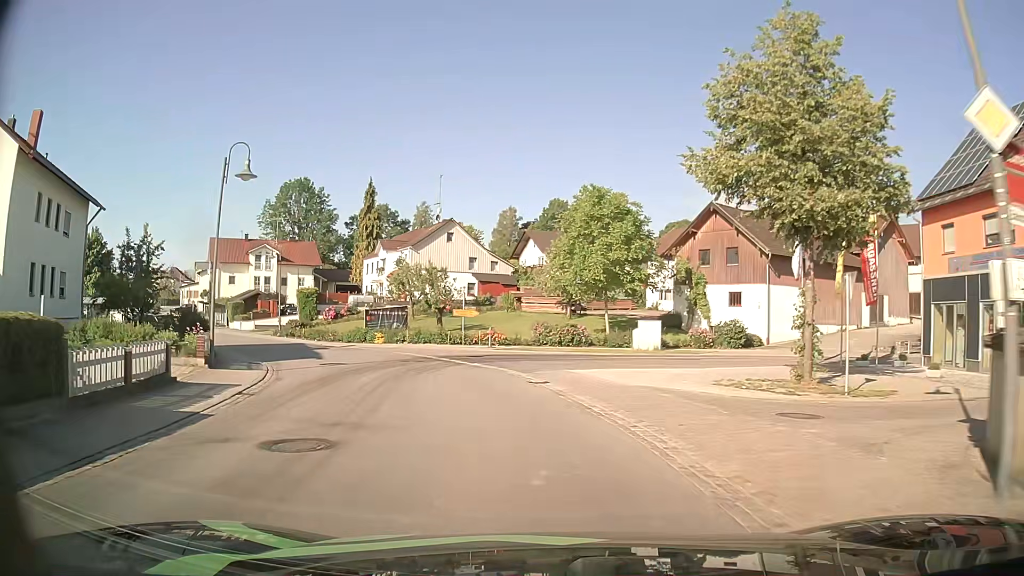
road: secondary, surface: asphalt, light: Day
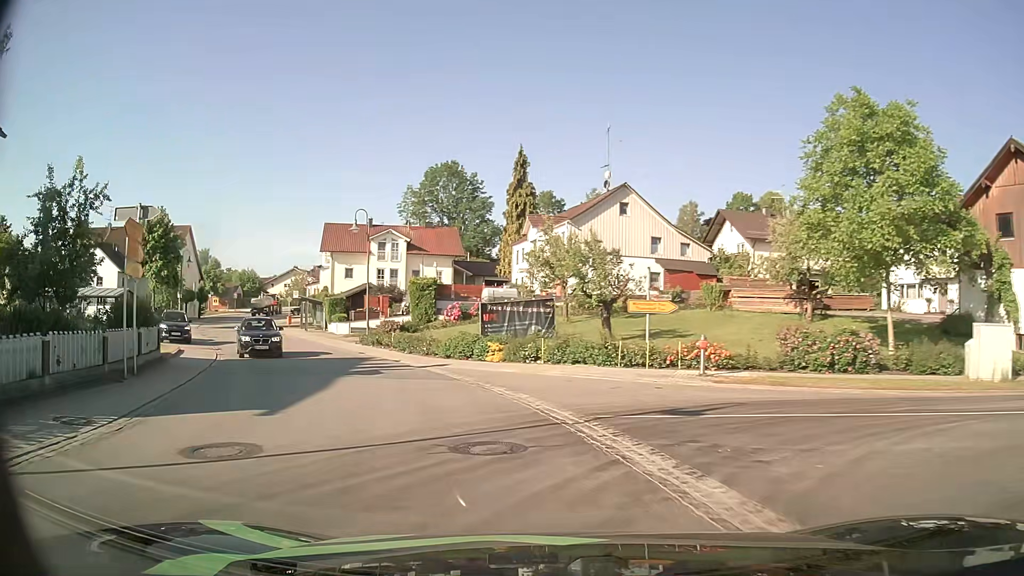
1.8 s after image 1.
(-1.8, +17.6) m; -15°
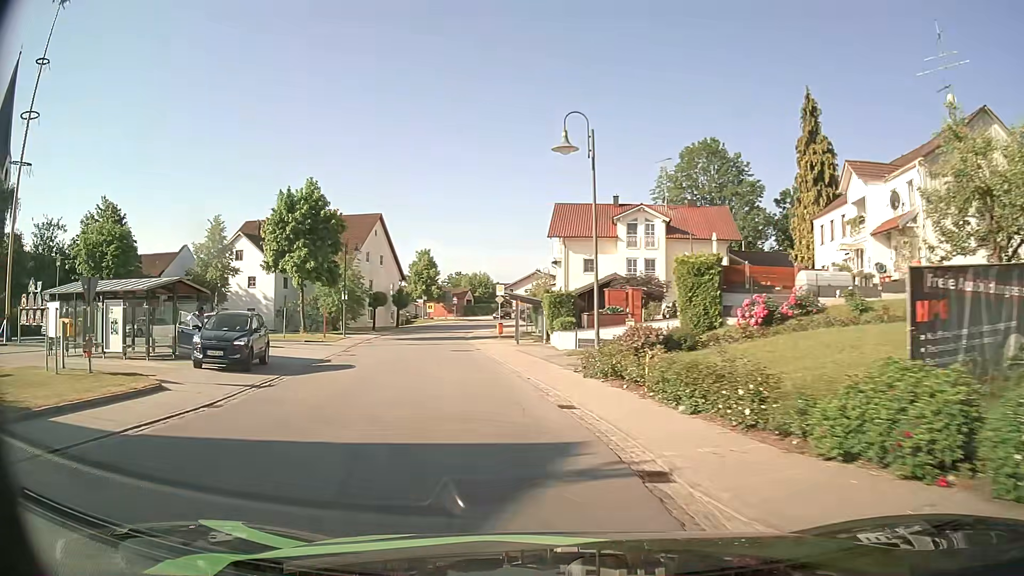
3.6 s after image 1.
(-3.2, +17.8) m; -21°
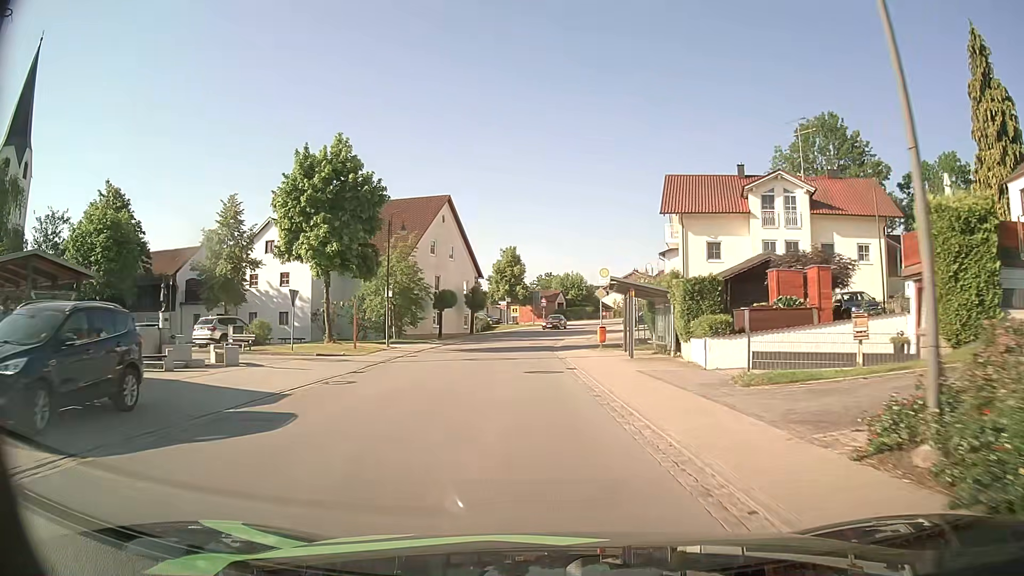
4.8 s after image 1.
(-1.2, +12.5) m; -8°
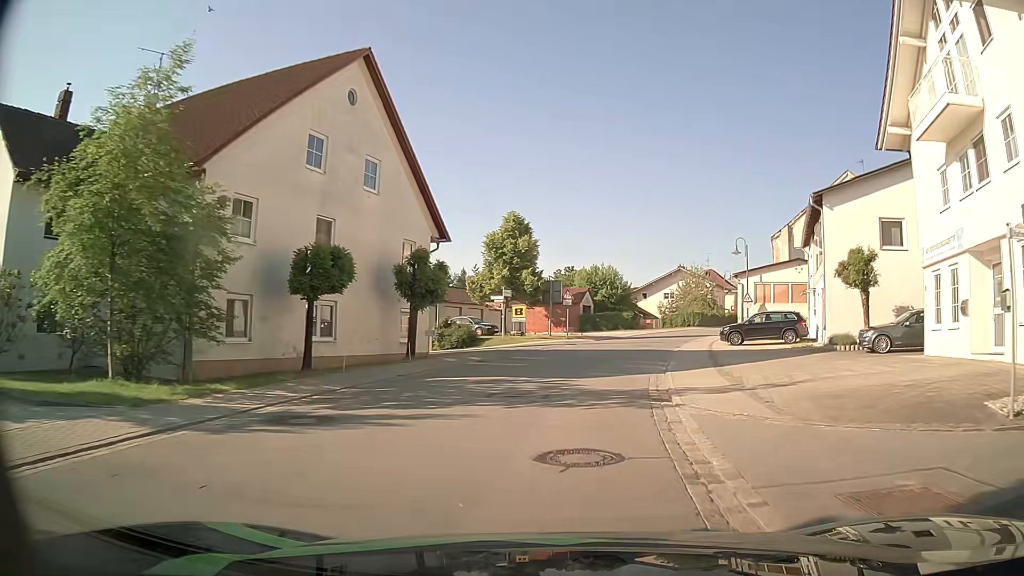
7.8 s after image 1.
(-1.2, +31.6) m; -2°
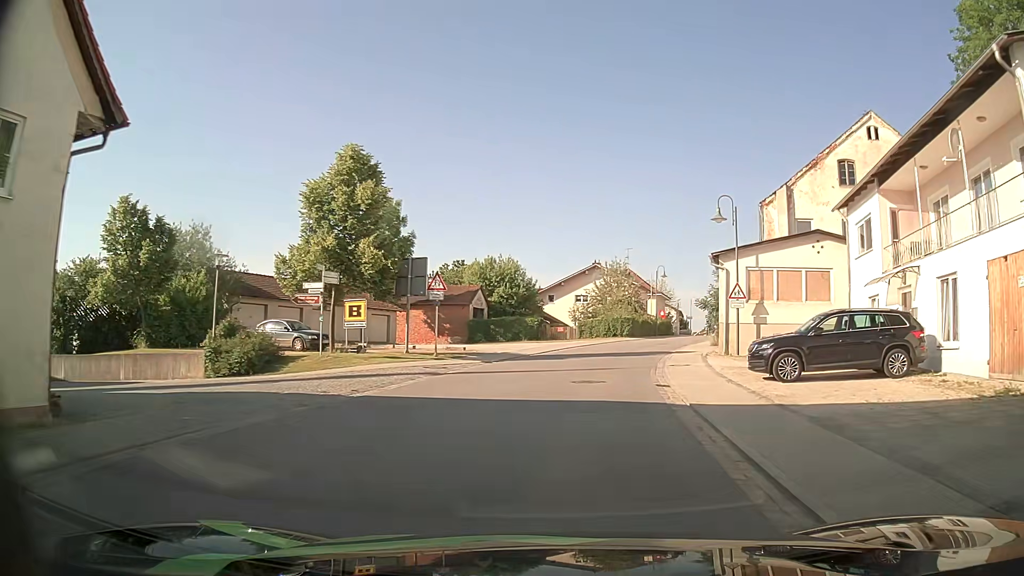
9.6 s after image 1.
(+1.5, +19.1) m; +9°
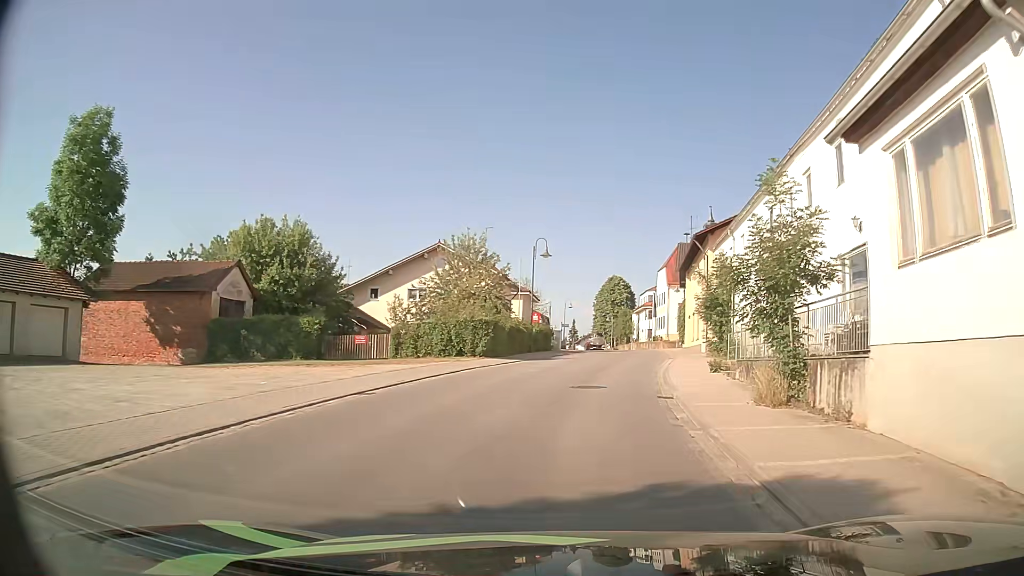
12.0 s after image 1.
(+2.3, +26.6) m; +11°
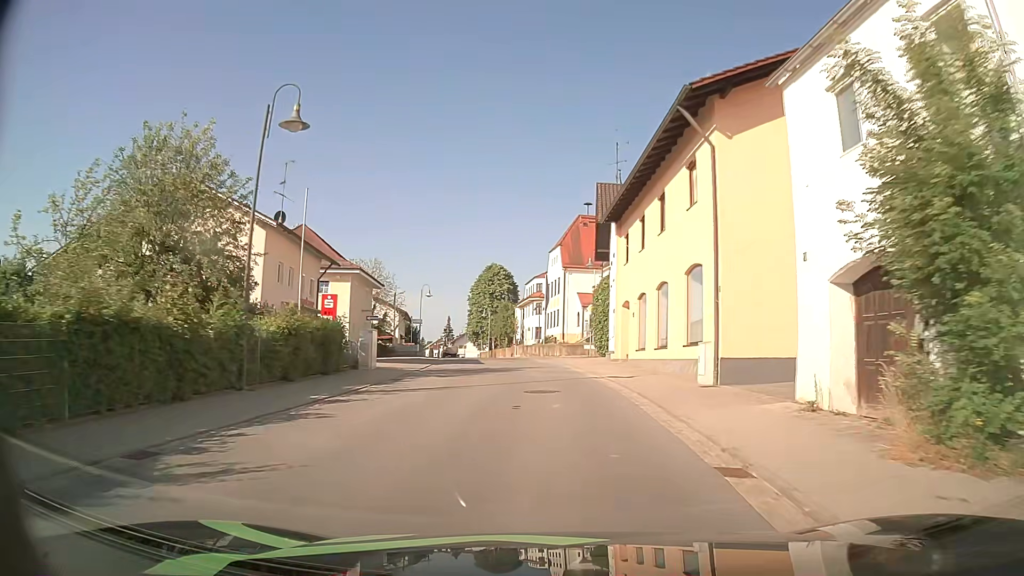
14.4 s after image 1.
(+3.0, +26.7) m; +10°
(0, +10) (0, +20) (0, +30) (-1, +40) (-3, +50) (-4, +60) (-6, +70) (-7, +79) (-9, +89) (-11, +99) m
